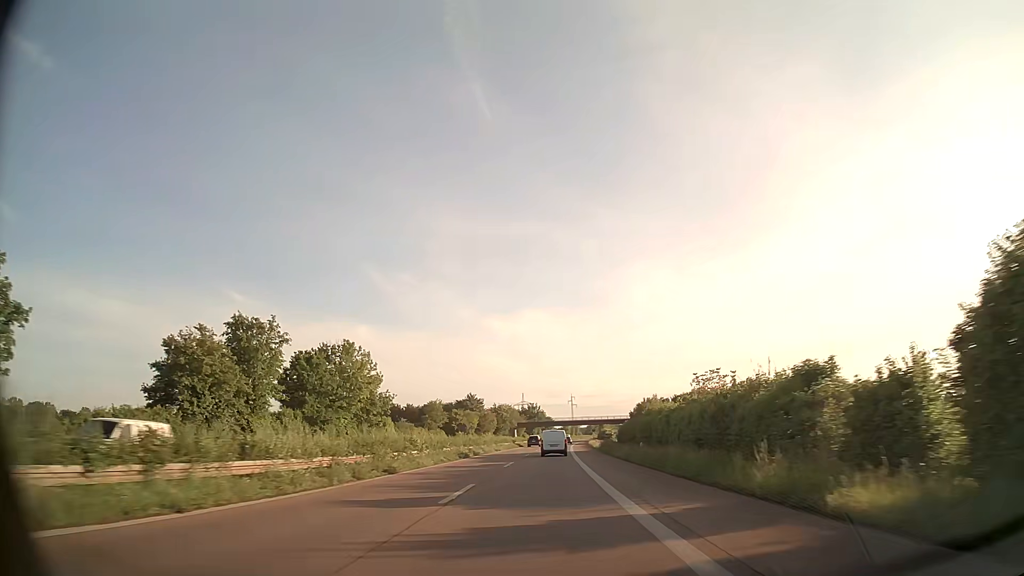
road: trunk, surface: asphalt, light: Day
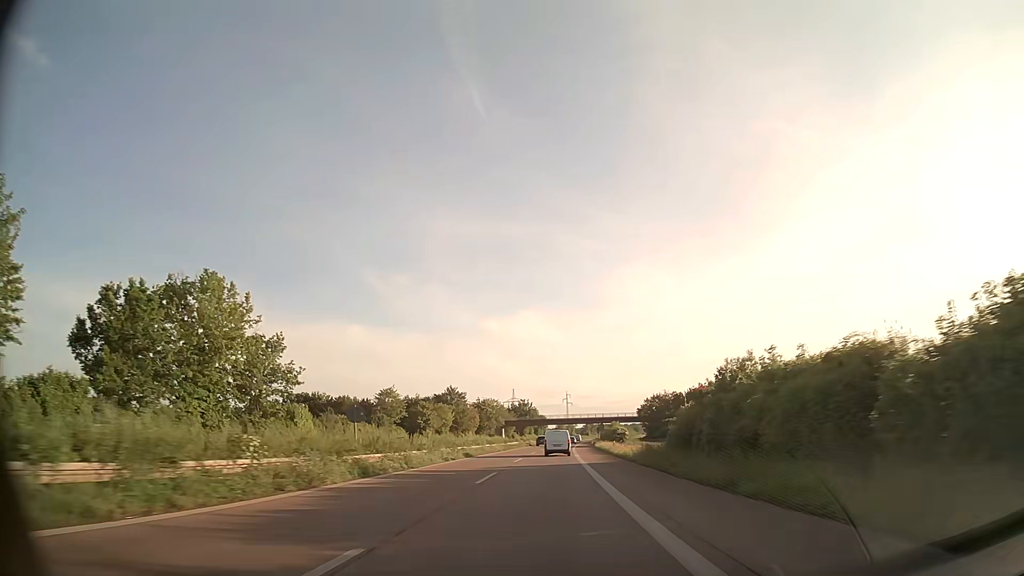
(+0.1, +30.0) m; 0°
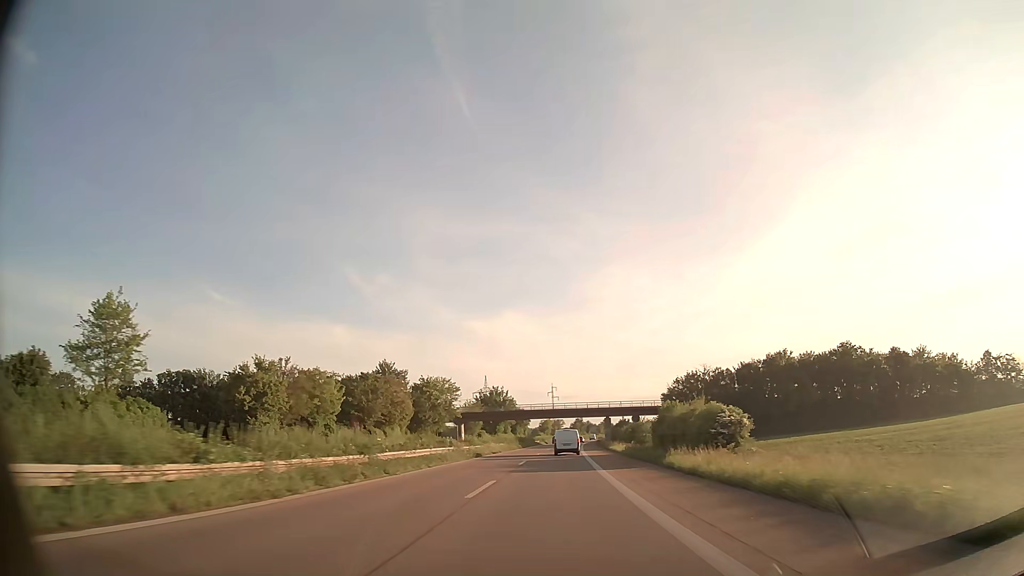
(+0.6, +59.3) m; +1°
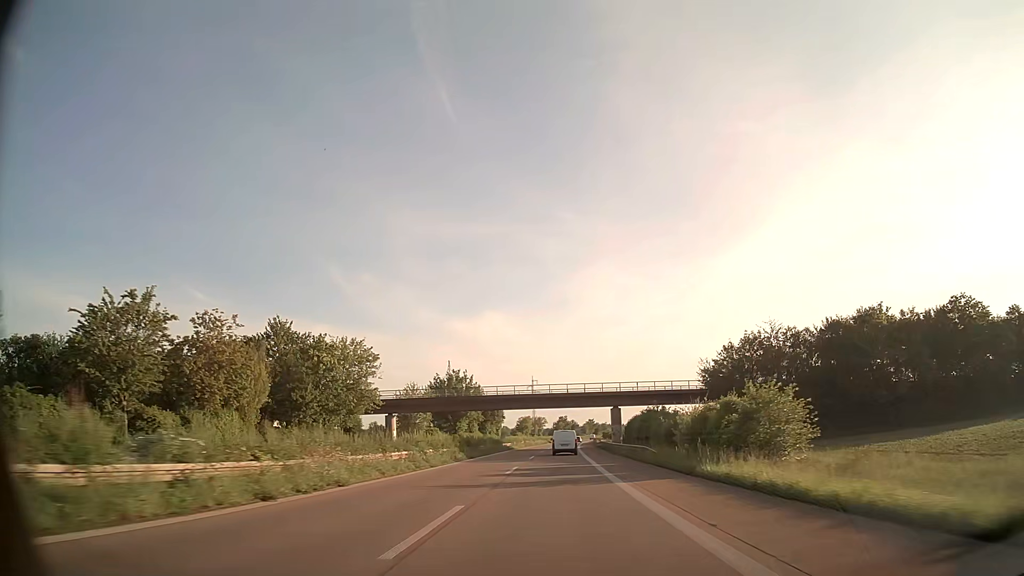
(+0.6, +43.8) m; +2°
(0, +10) (0, +20) (0, +30) (0, +40) (+1, +50) (+1, +60) (+1, +70) (+2, +80) (+2, +90) (+2, +100) m
